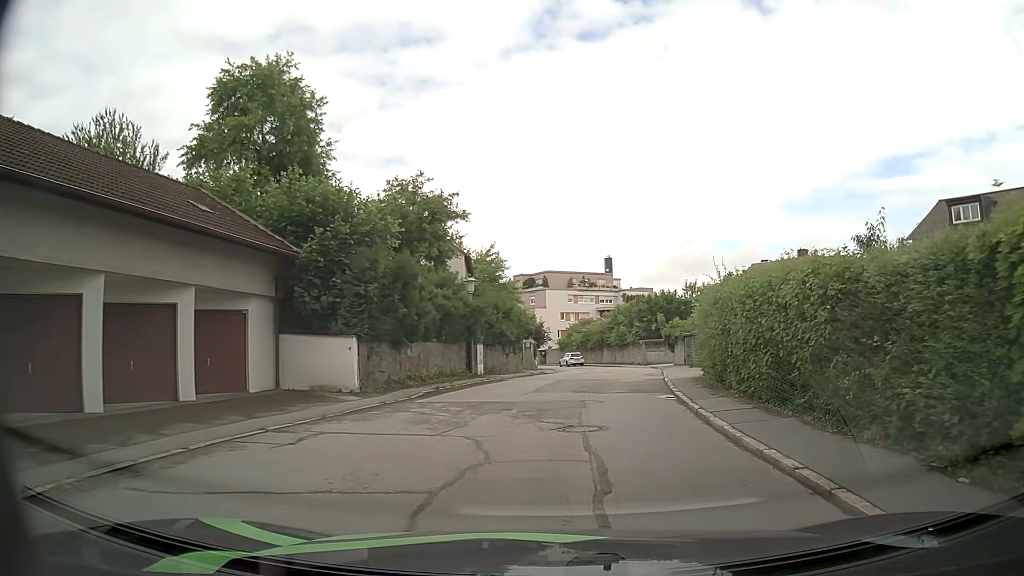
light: Day
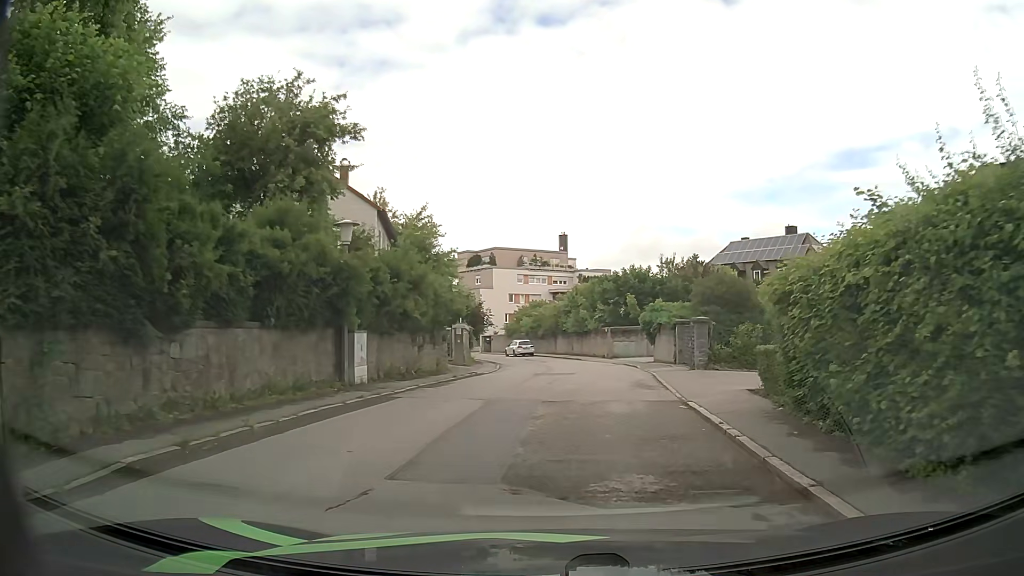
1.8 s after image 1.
(+0.6, +11.2) m; +5°
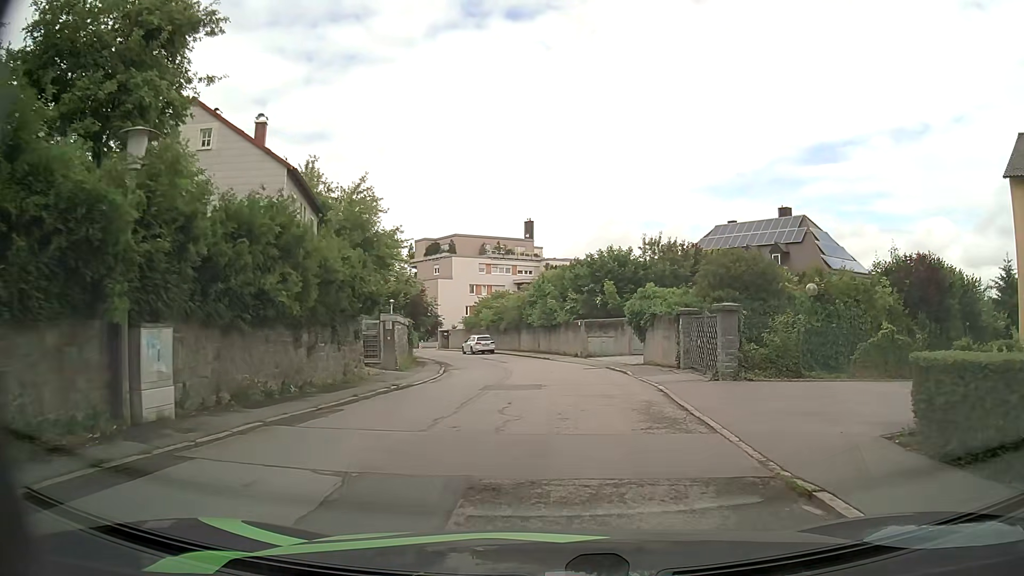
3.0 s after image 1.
(+0.2, +7.7) m; +3°
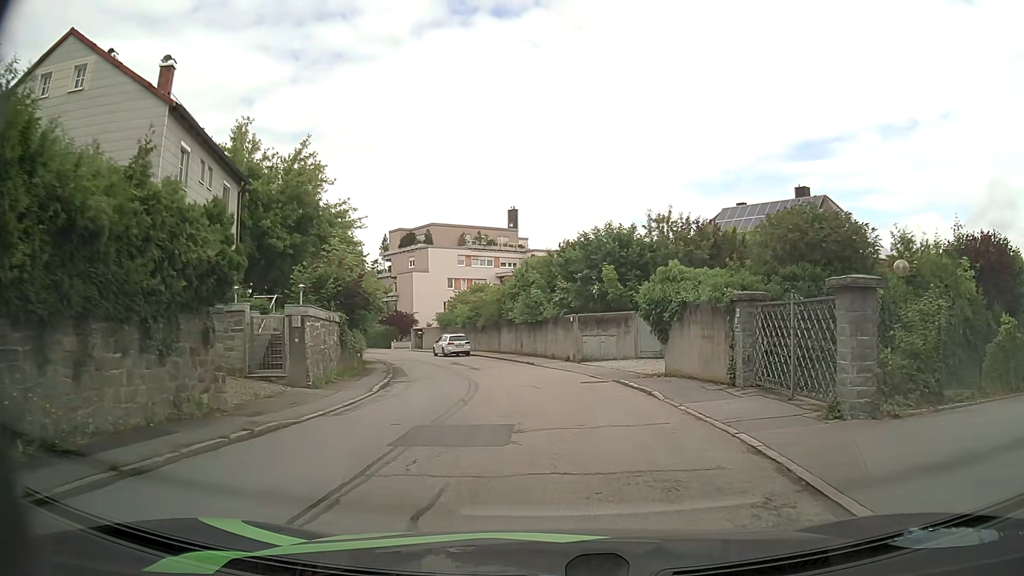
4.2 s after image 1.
(+0.1, +7.9) m; 0°
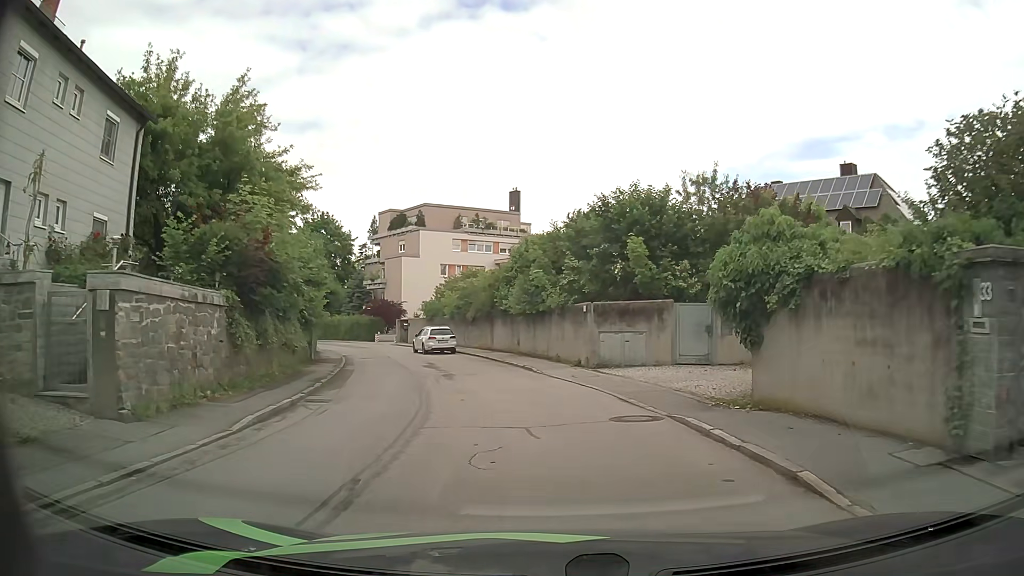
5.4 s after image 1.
(0.0, +8.0) m; 0°
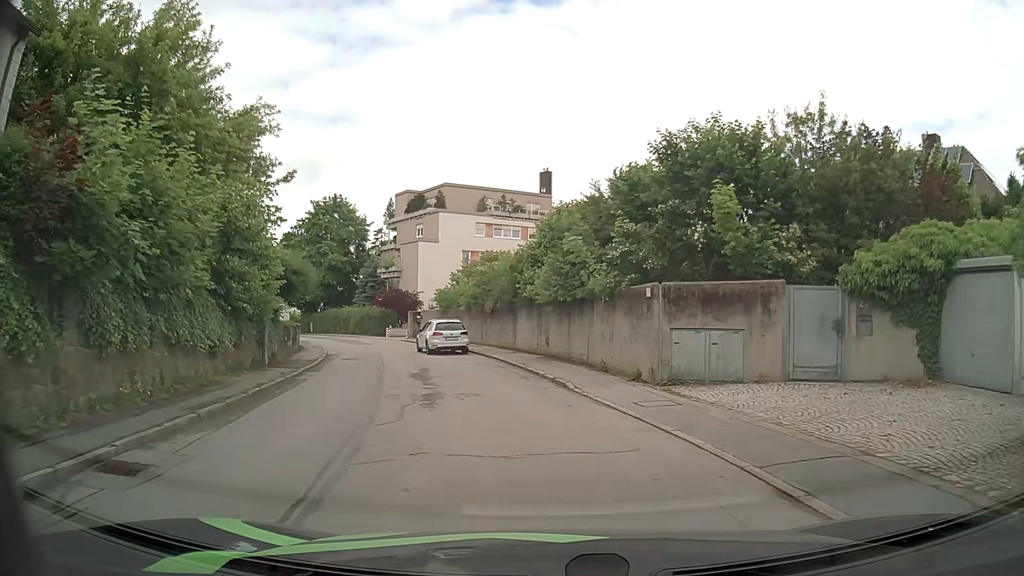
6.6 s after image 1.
(-0.1, +7.5) m; -3°
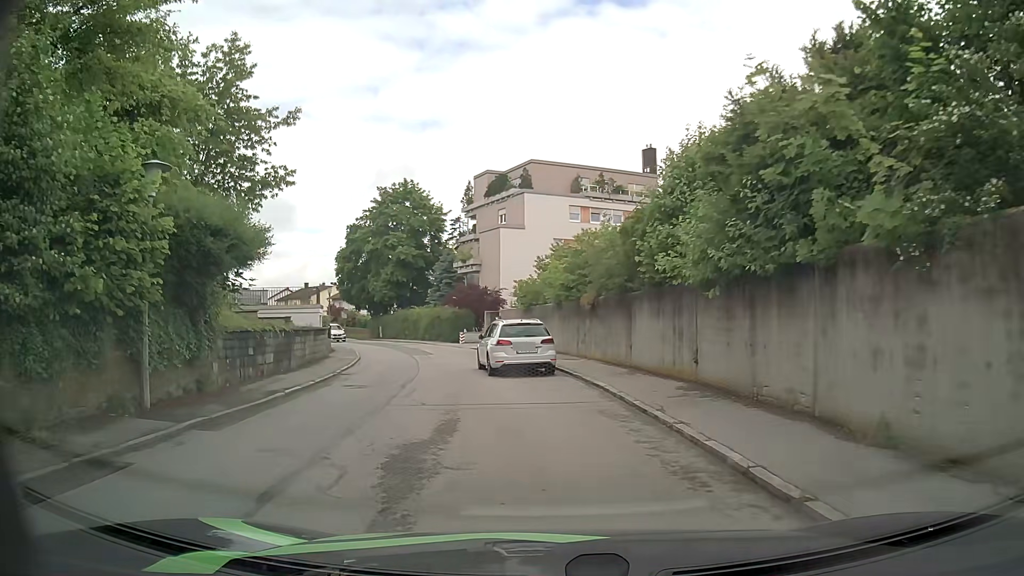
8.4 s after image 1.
(-0.6, +10.8) m; -7°
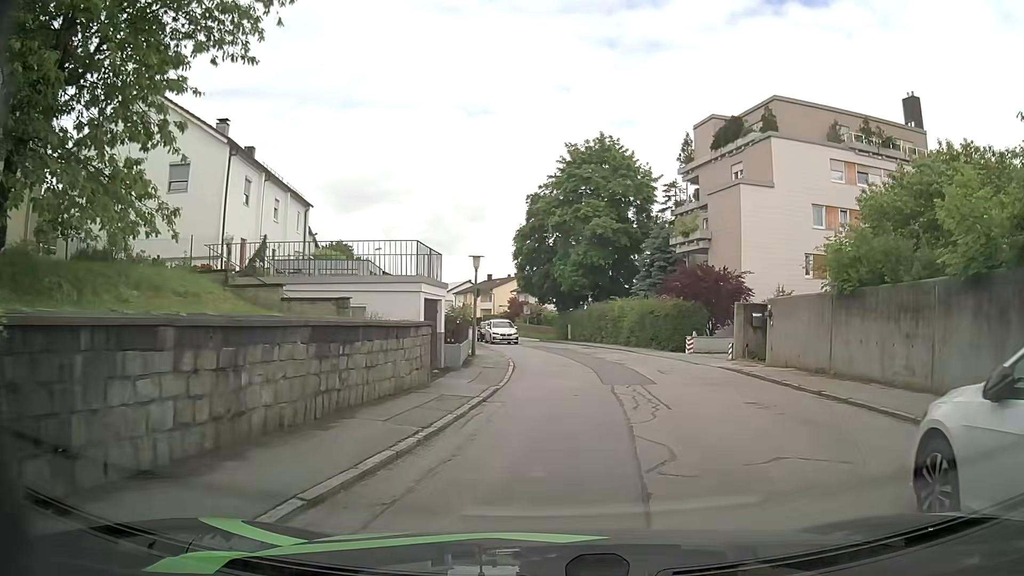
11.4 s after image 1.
(-2.9, +16.1) m; -17°
